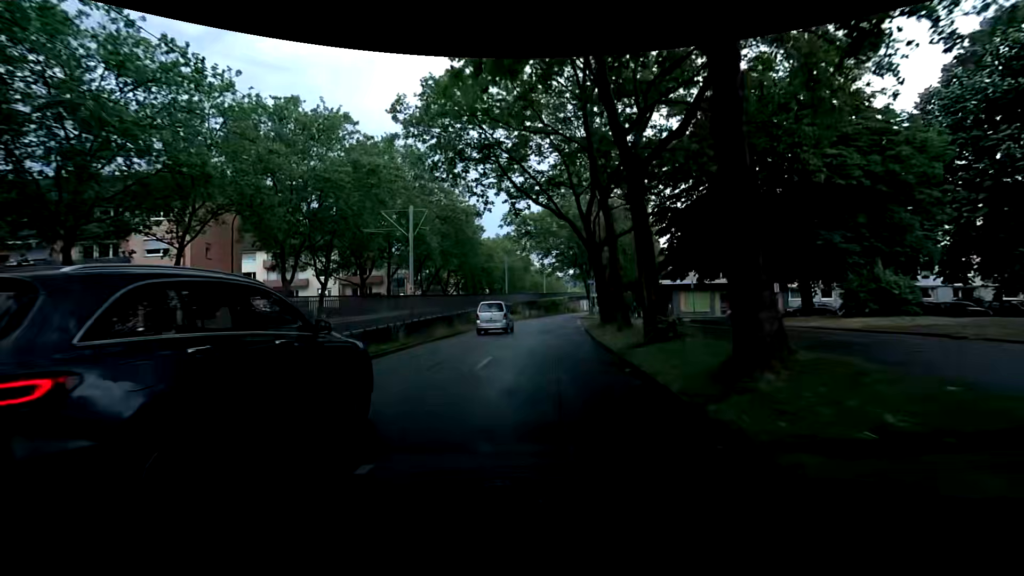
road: tertiary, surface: asphalt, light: Day
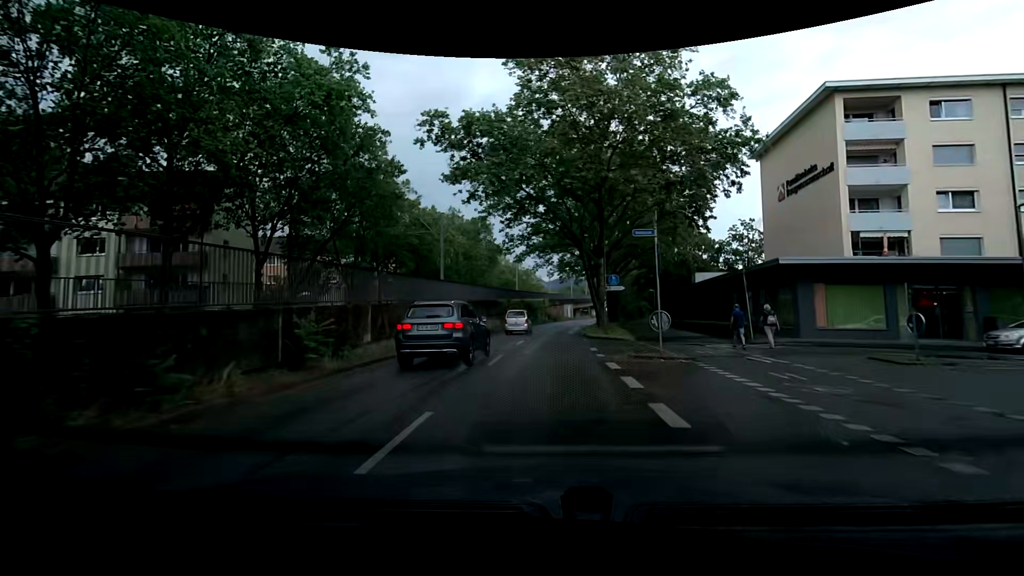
(-0.2, +33.4) m; +2°
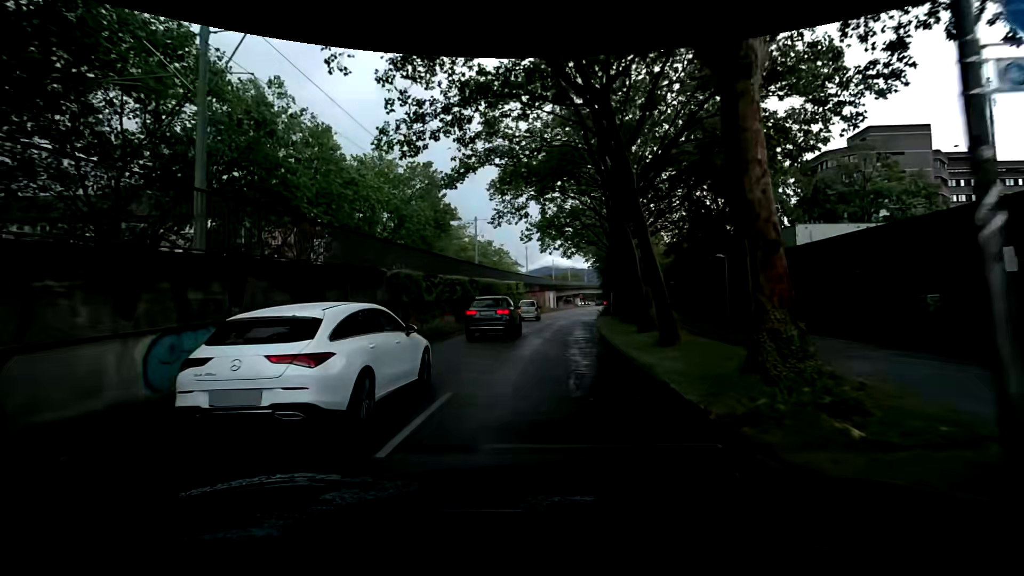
(+1.0, +26.1) m; +3°
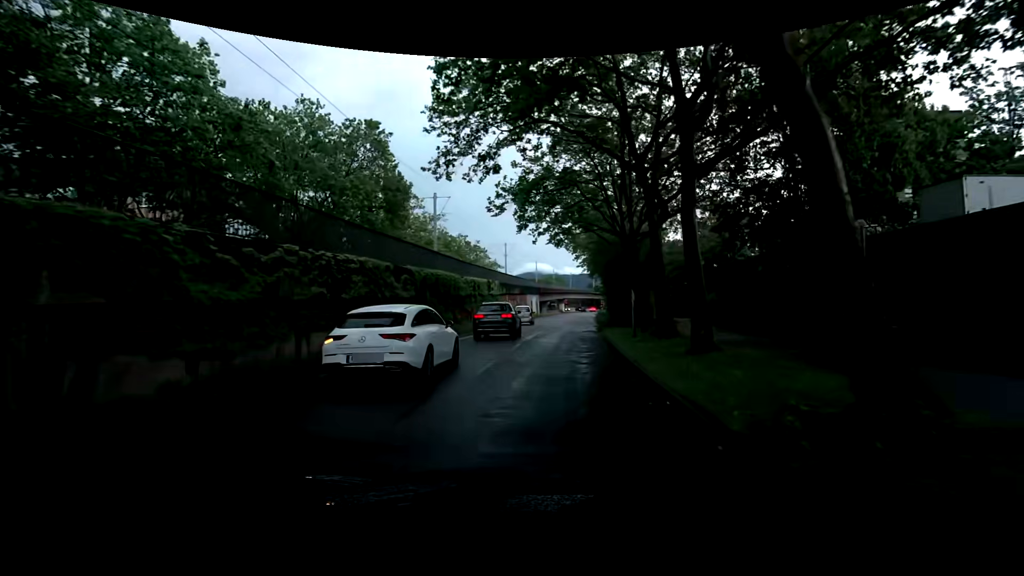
(+0.1, +13.0) m; 0°
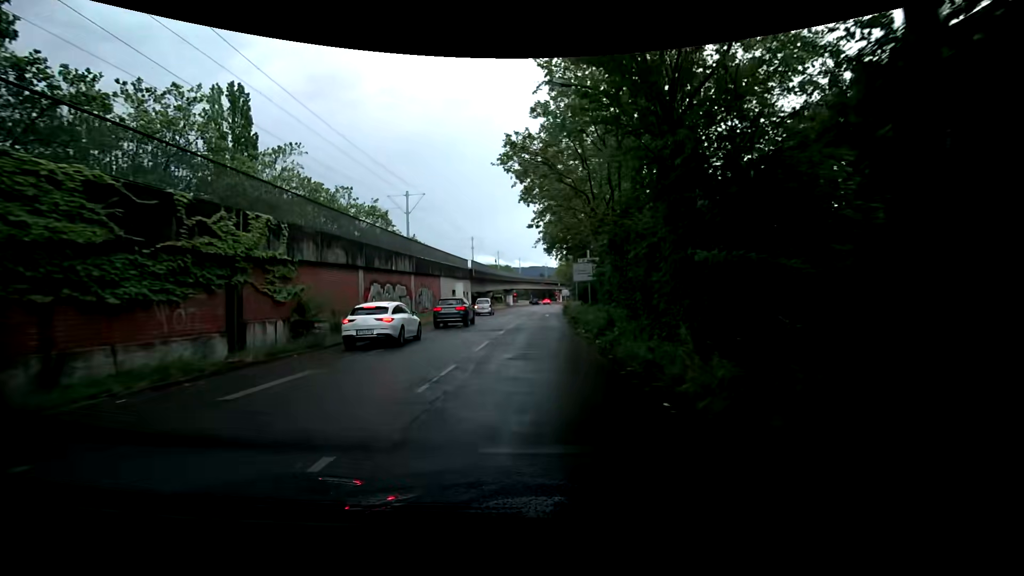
(+1.6, +32.2) m; +7°
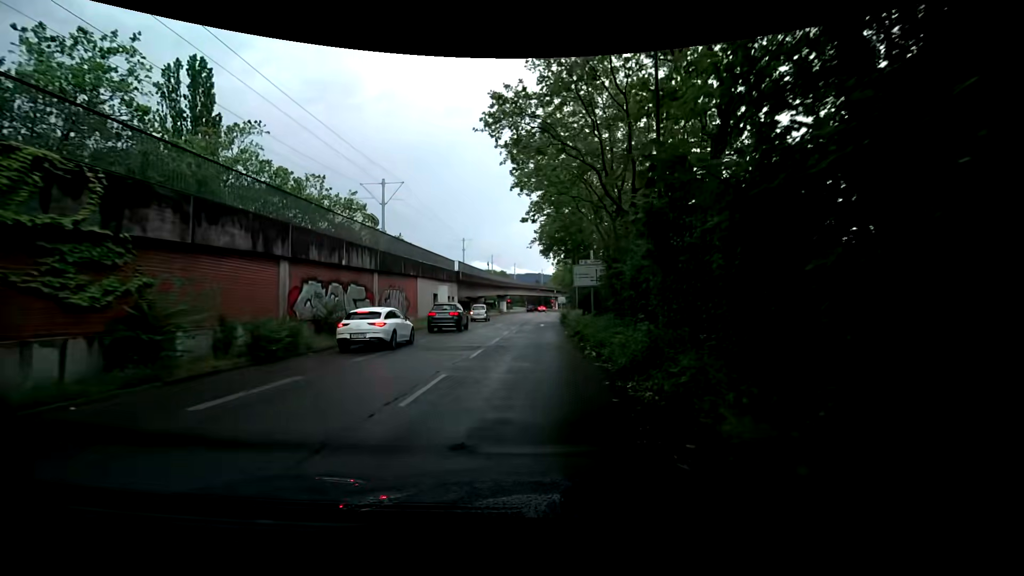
(0.0, +6.4) m; -1°
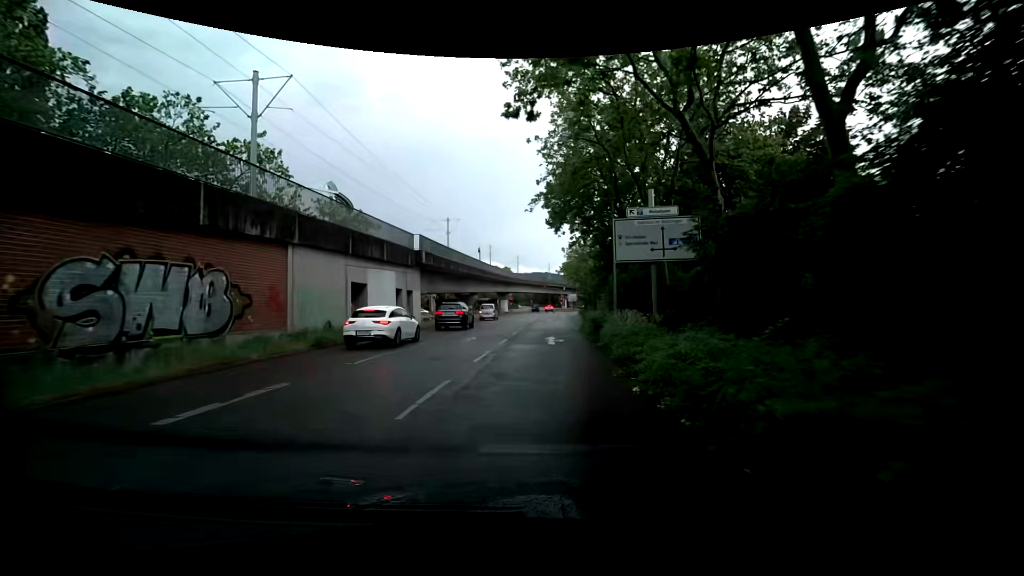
(+0.6, +19.1) m; +2°
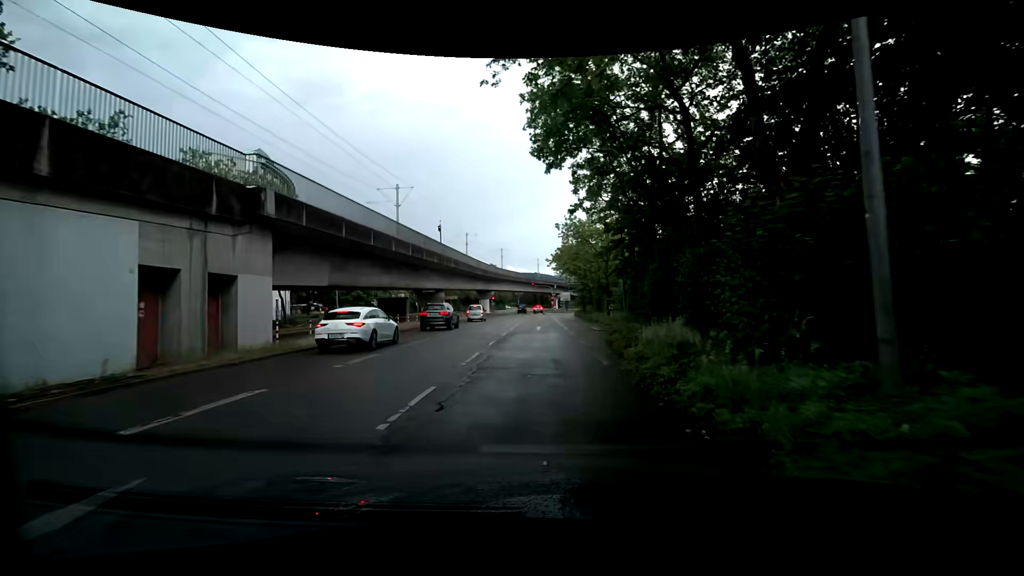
(+0.1, +18.3) m; +1°
(0, +10) (0, +20) (+1, +30) (+2, +40) (+2, +50) (+2, +60) (+2, +70) (+2, +80) (+4, +90) (+7, +99) m
